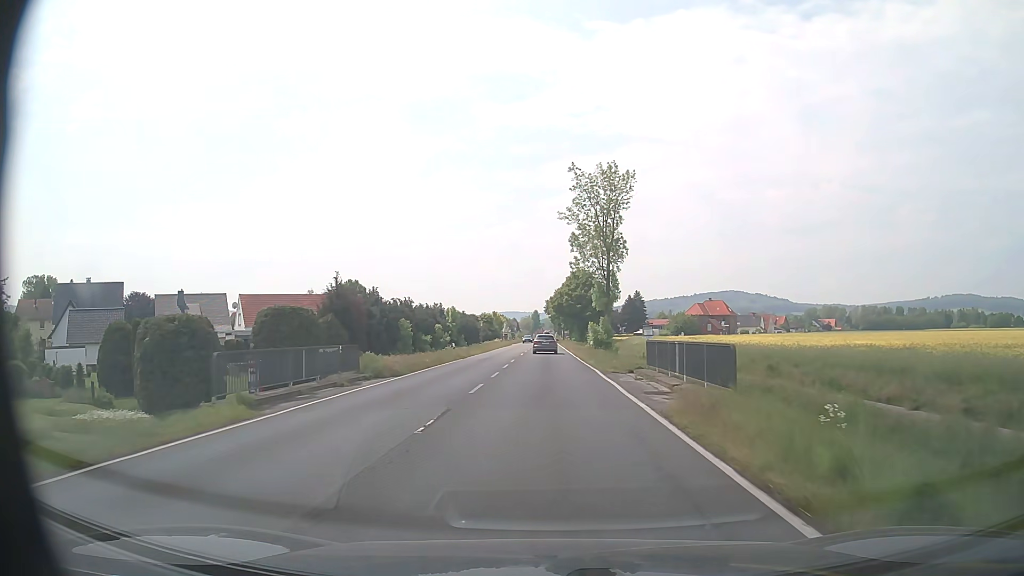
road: primary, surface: asphalt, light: Day
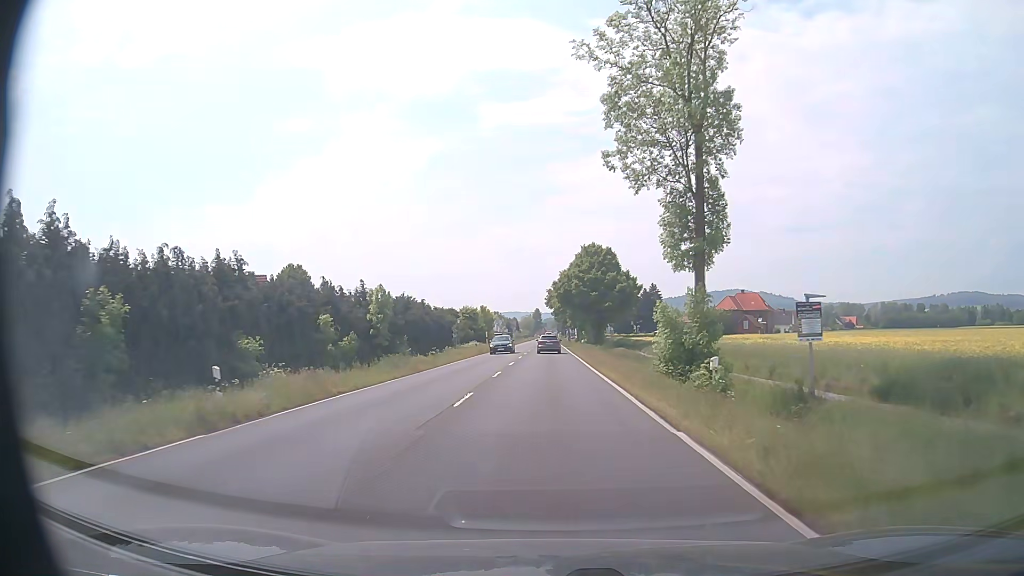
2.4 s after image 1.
(0.0, +33.1) m; 0°
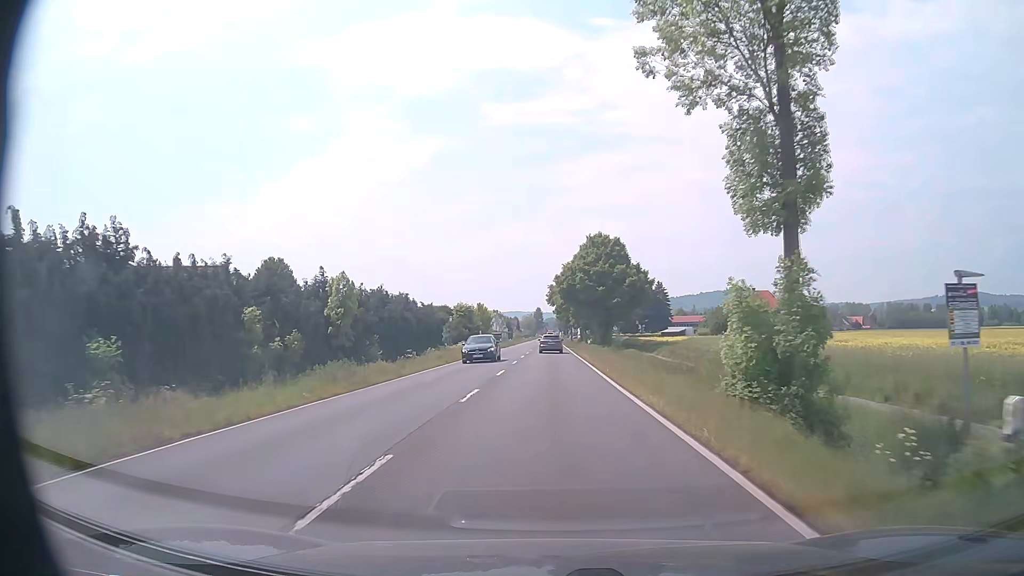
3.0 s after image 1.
(0.0, +8.2) m; 0°
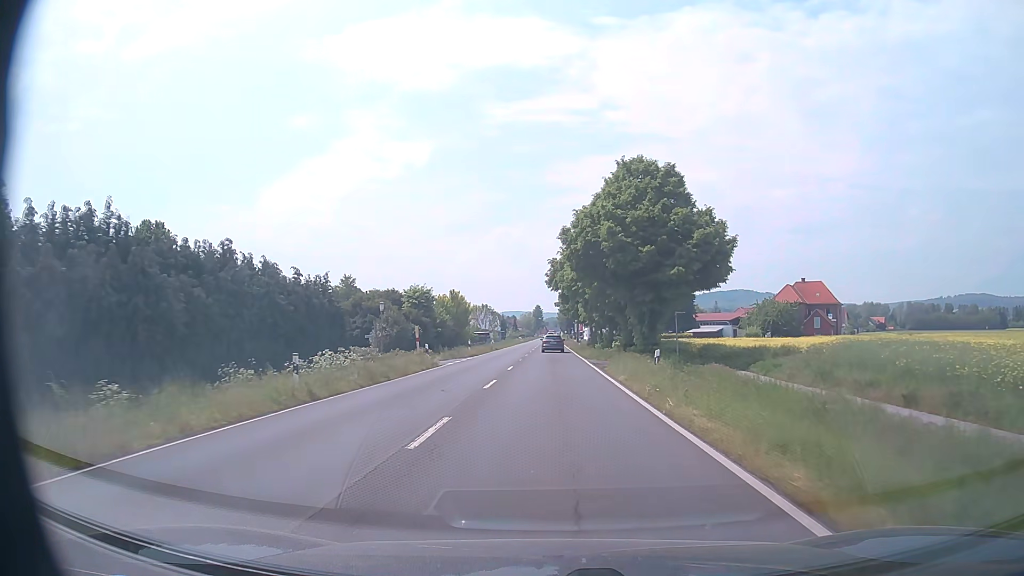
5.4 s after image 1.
(0.0, +33.1) m; 0°
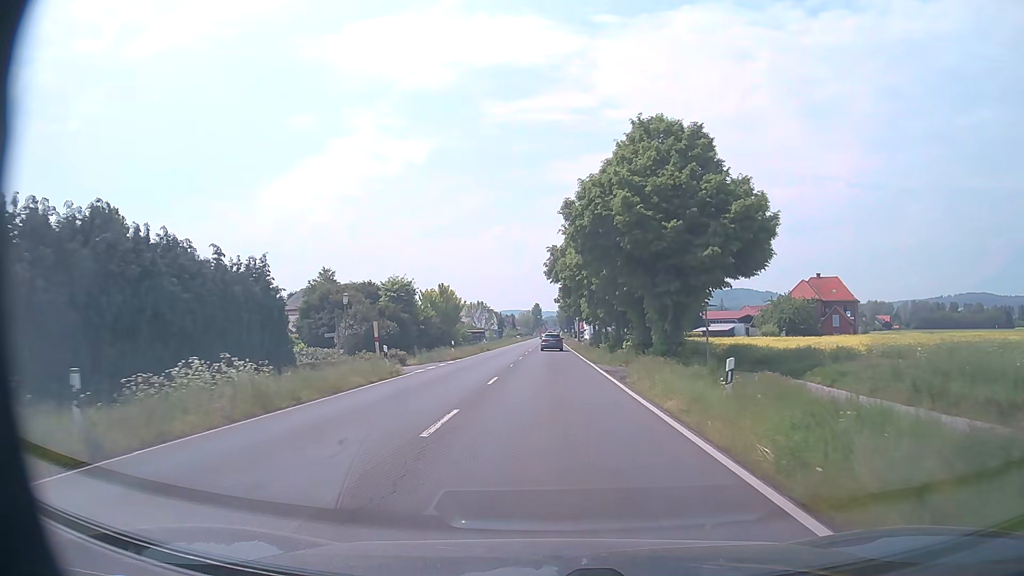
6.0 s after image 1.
(0.0, +8.3) m; 0°
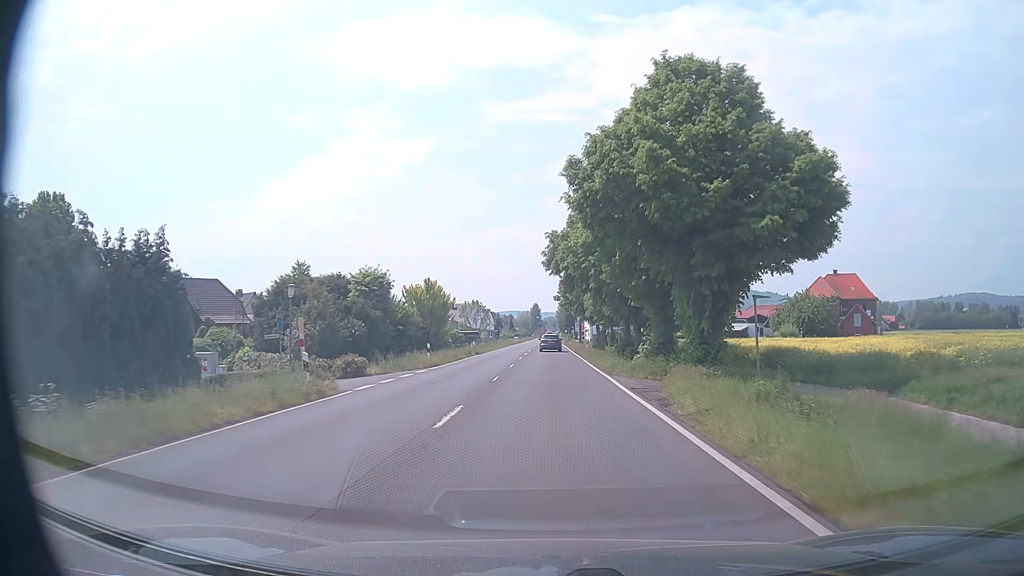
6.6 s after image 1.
(0.0, +8.3) m; 0°
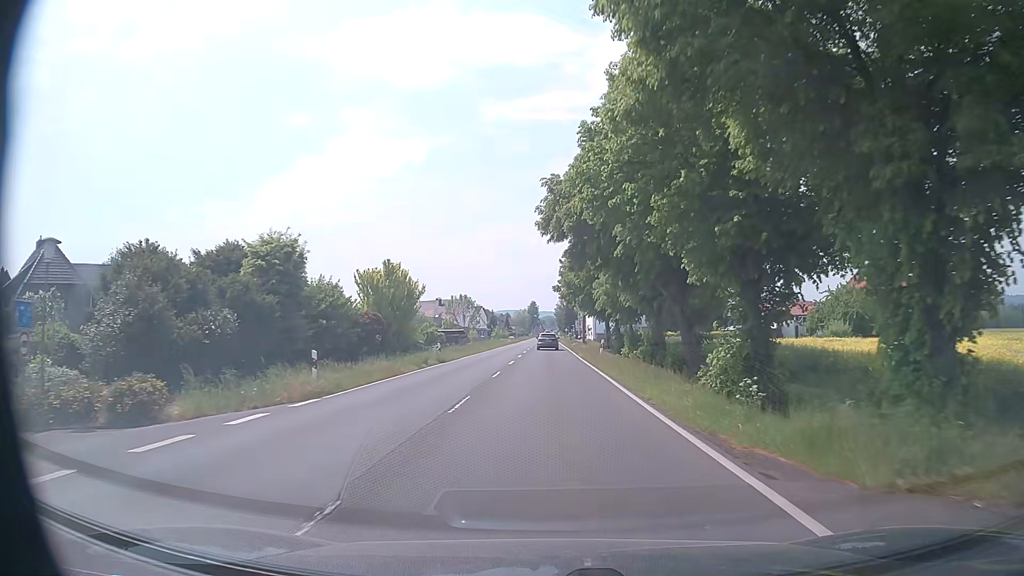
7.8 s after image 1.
(0.0, +16.5) m; 0°
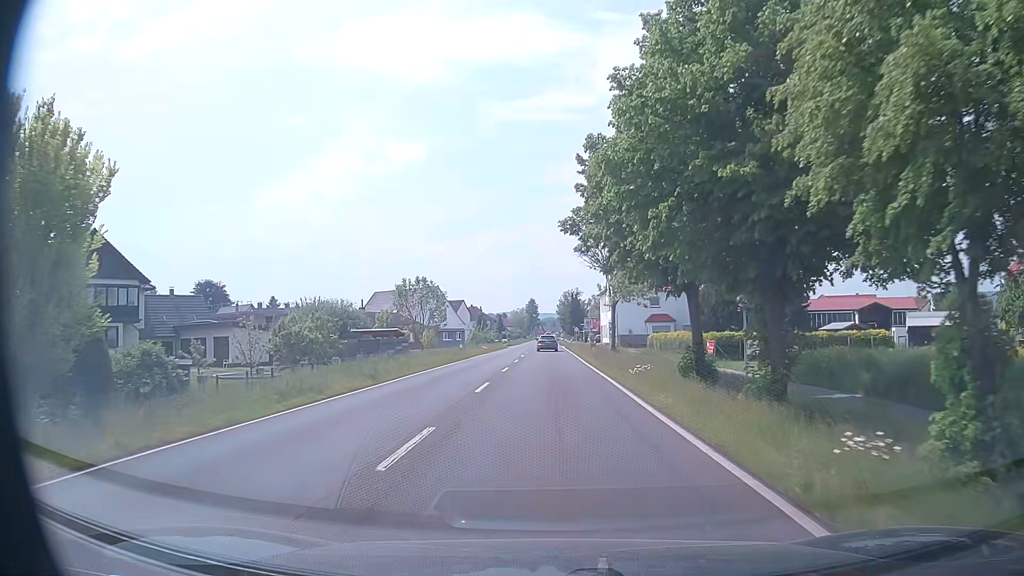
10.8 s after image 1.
(0.0, +41.4) m; +1°
(0, +10) (0, +20) (0, +30) (0, +40) (0, +50) (0, +60) (0, +70) (-1, +80) (-1, +90) (-1, +100) m
